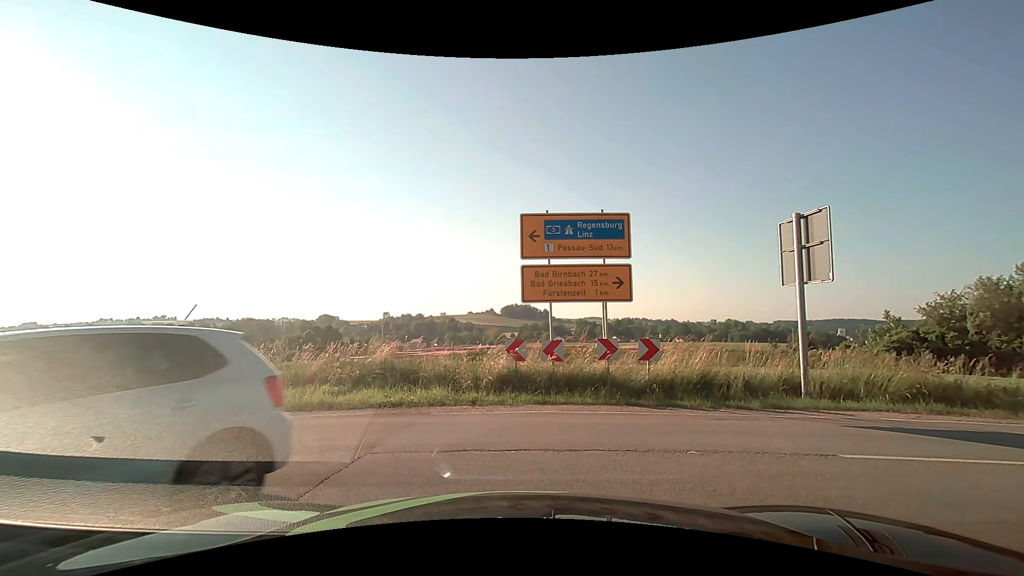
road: secondary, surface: asphalt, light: Day
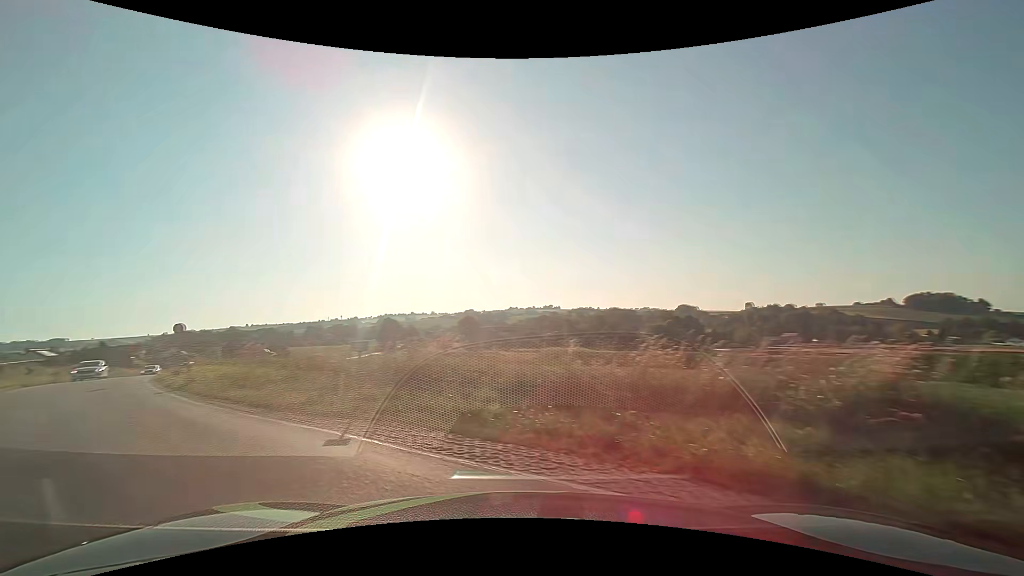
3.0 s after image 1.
(-2.2, +6.4) m; -41°
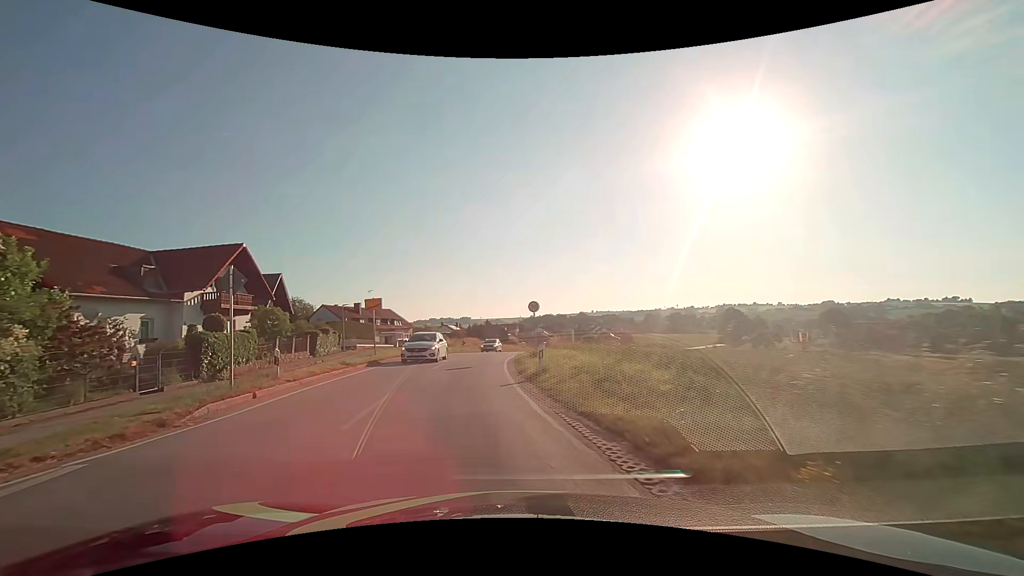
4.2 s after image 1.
(-3.2, +7.6) m; -37°
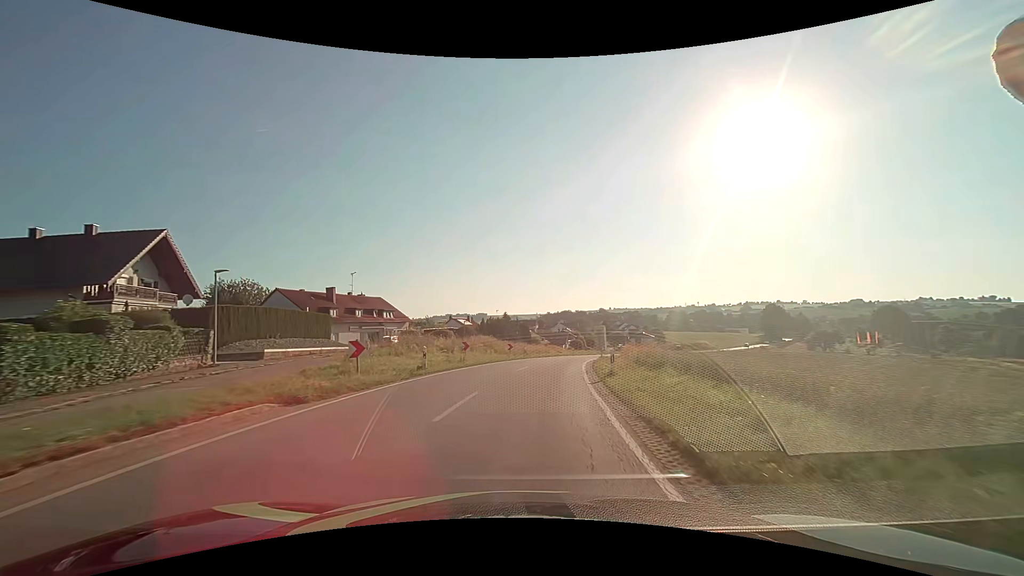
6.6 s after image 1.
(-2.0, +24.7) m; -2°
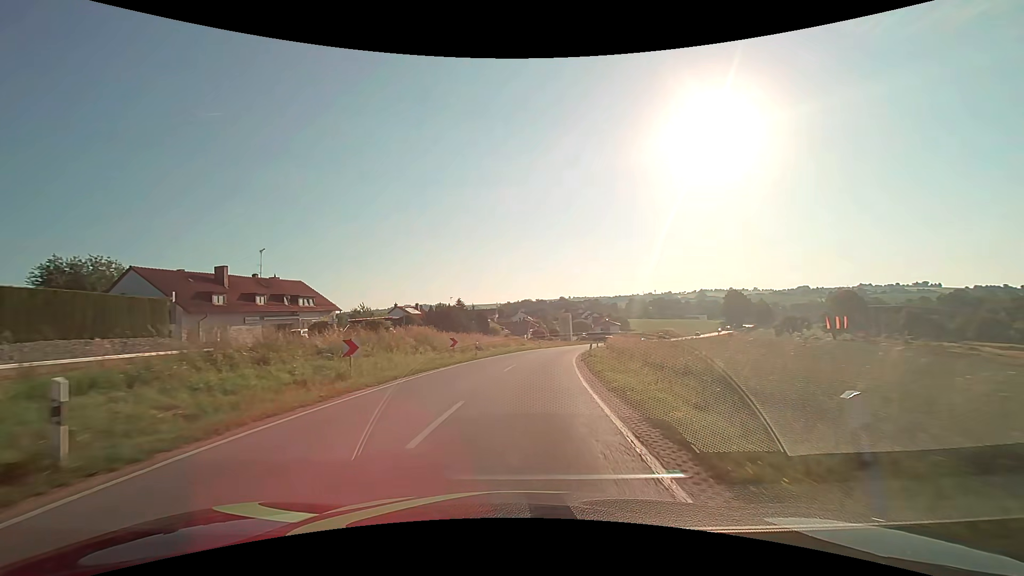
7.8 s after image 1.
(+0.5, +14.3) m; +4°
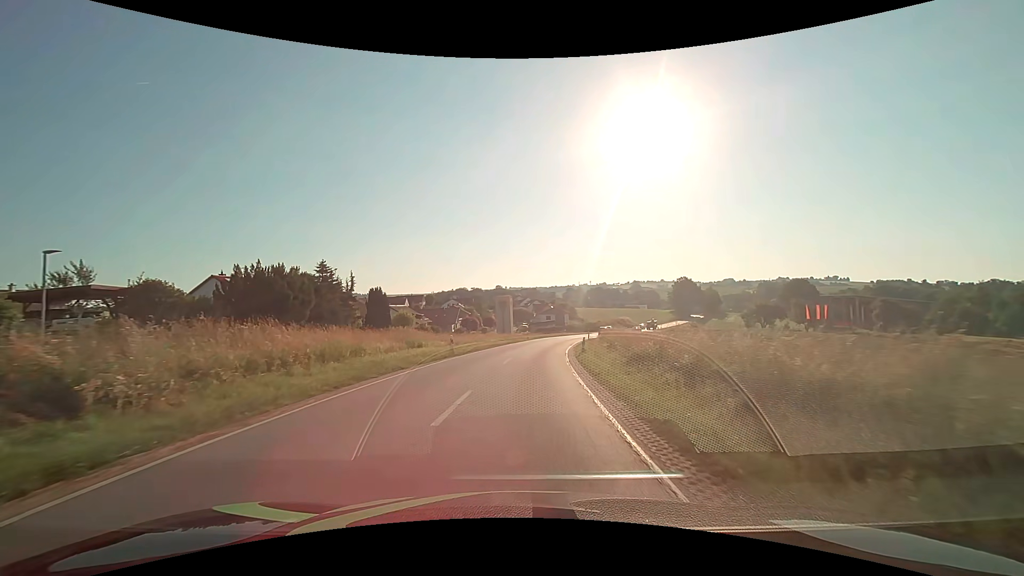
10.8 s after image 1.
(+2.6, +36.0) m; +7°
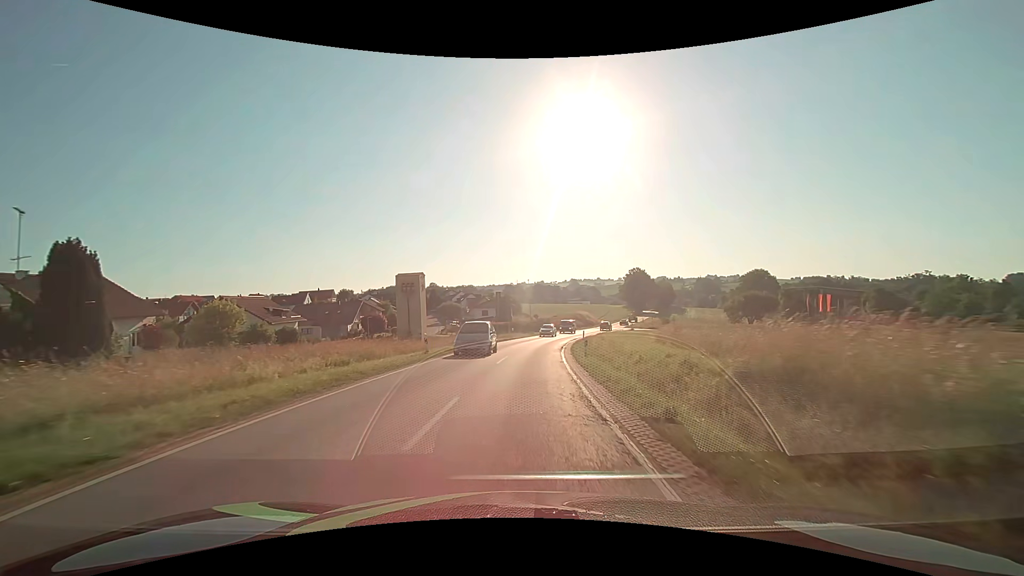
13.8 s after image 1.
(+2.4, +38.4) m; +7°
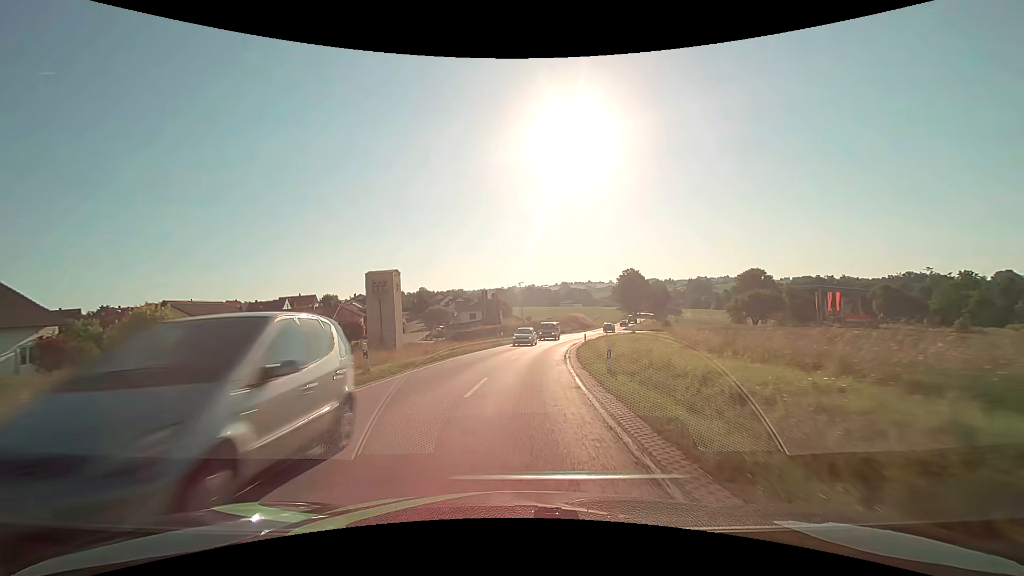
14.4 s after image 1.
(+0.1, +8.0) m; 0°
(0, +10) (+1, +20) (+2, +30) (+3, +40) (+5, +50) (+7, +60) (+9, +69) (+12, +79) (+15, +88) (+18, +98) m
